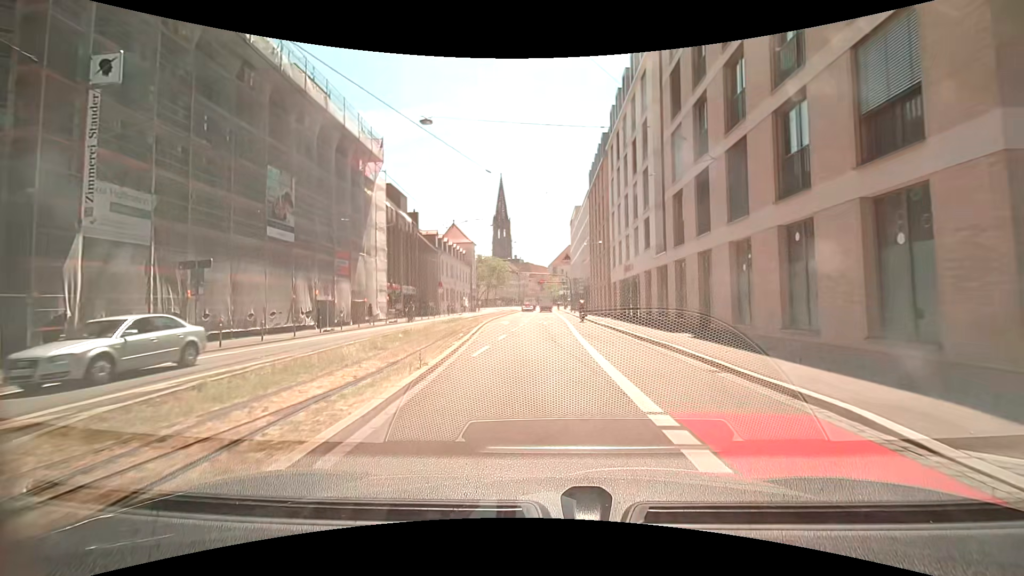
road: primary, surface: asphalt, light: Day
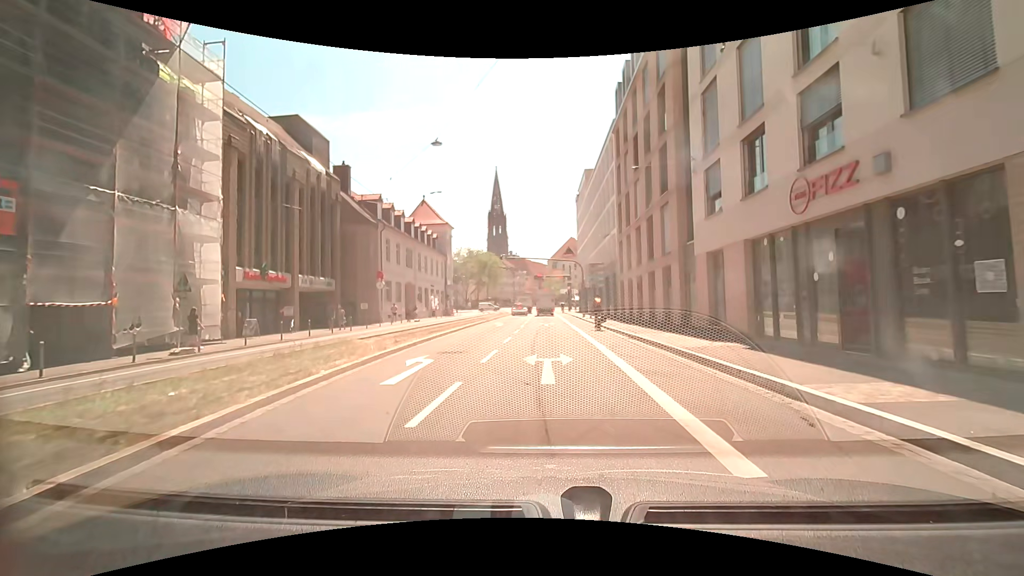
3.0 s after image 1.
(-0.1, +25.2) m; 0°
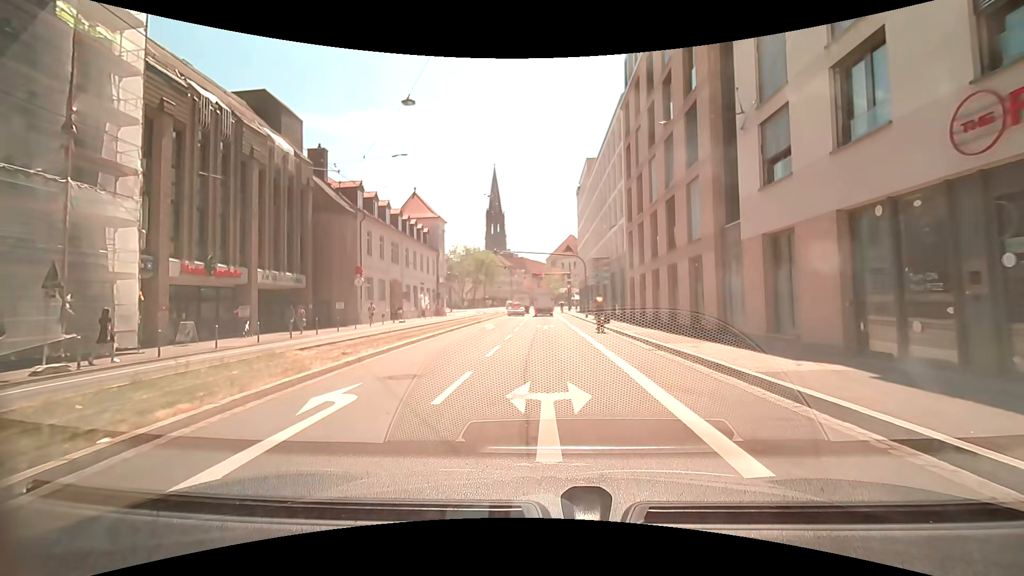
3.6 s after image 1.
(0.0, +4.8) m; -1°
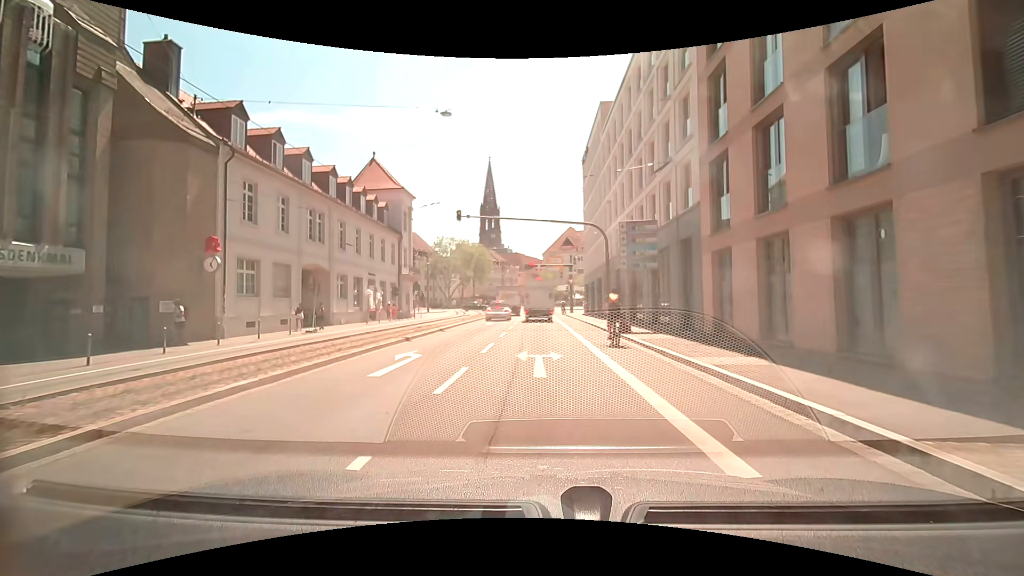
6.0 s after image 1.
(+0.4, +17.1) m; 0°
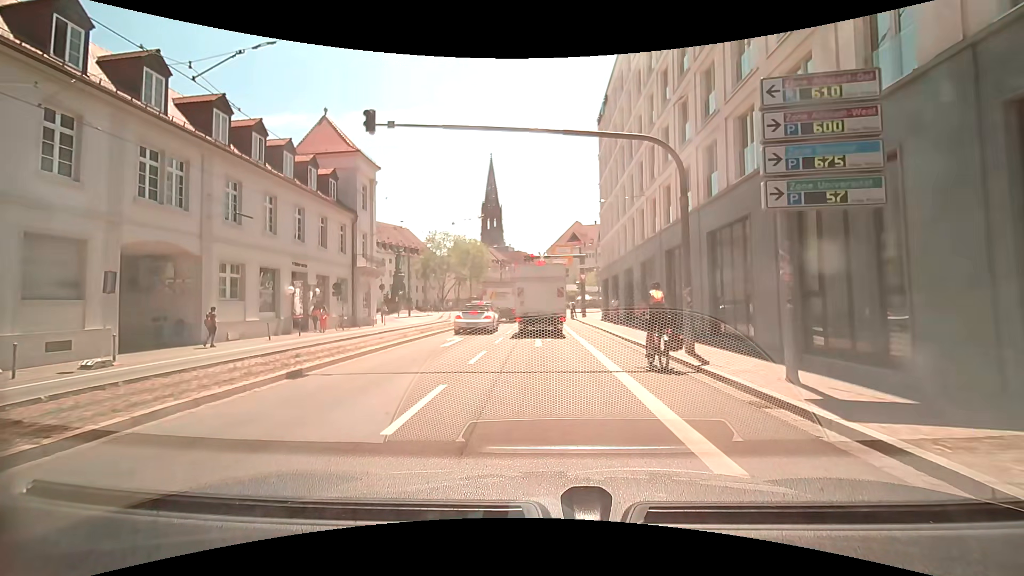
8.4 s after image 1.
(+0.2, +14.0) m; +2°
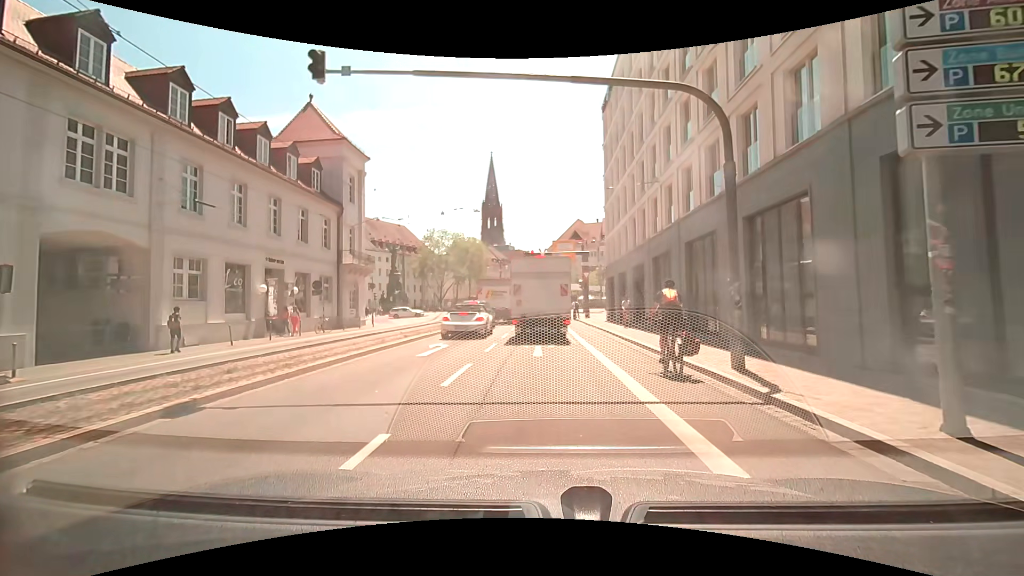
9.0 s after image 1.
(0.0, +3.0) m; 0°
